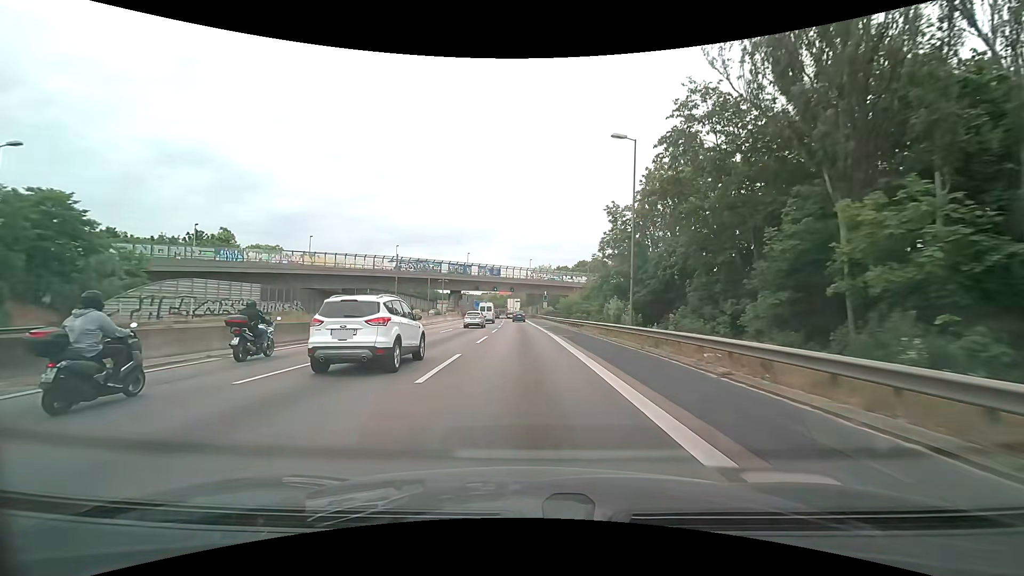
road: motorway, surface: asphalt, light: Day
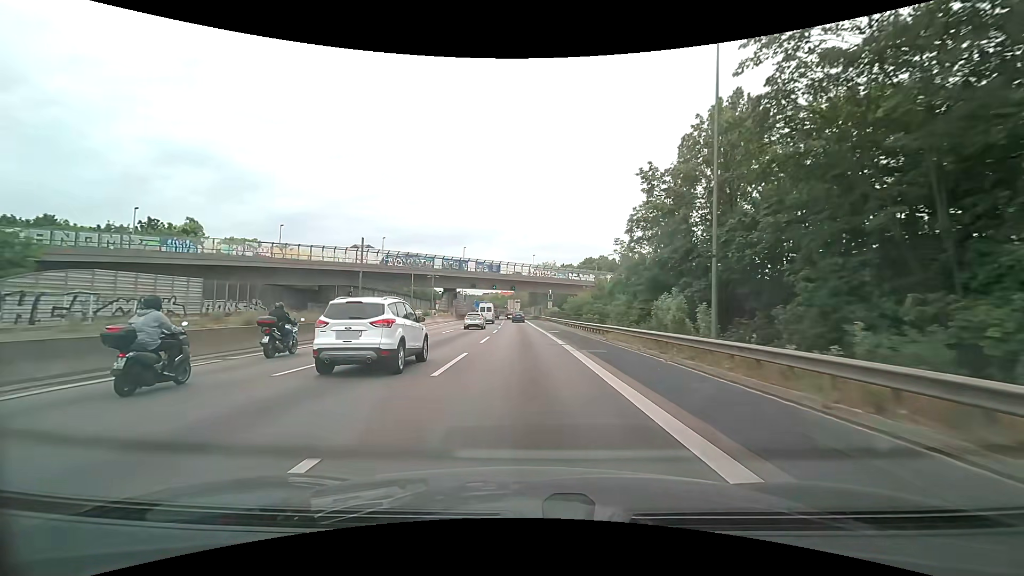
(-0.1, +10.7) m; 0°
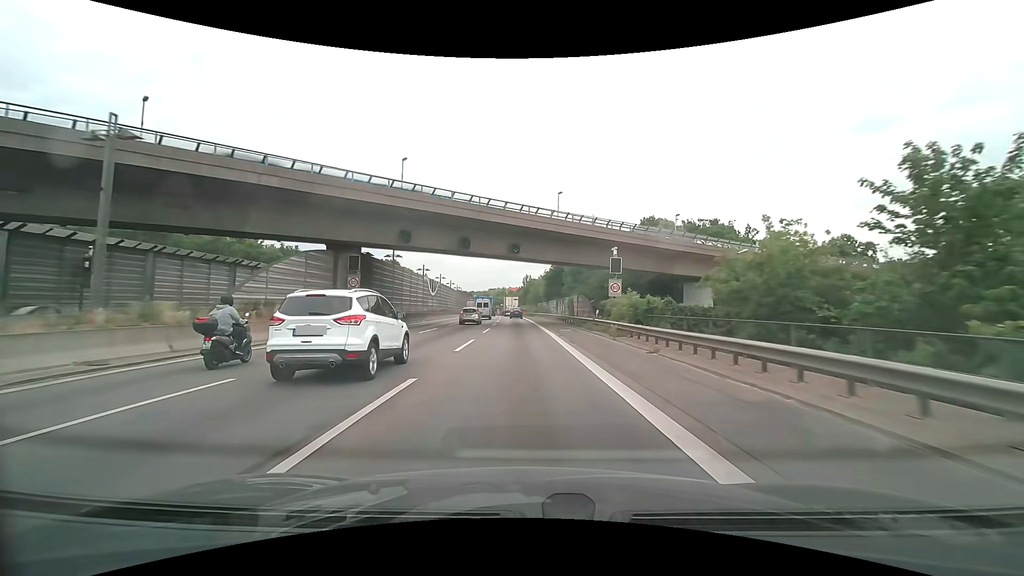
(-0.5, +55.6) m; -1°
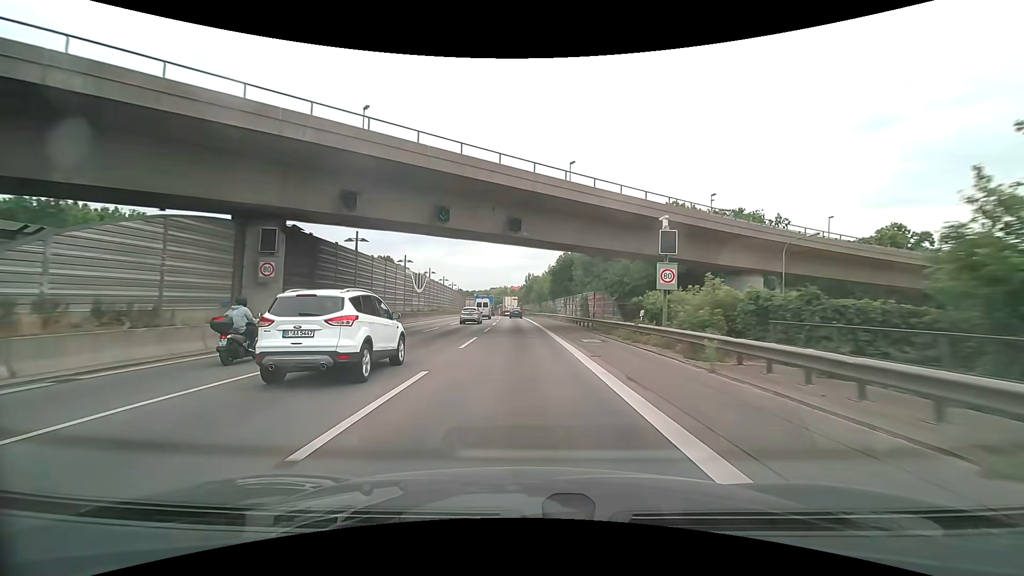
(0.0, +10.9) m; 0°
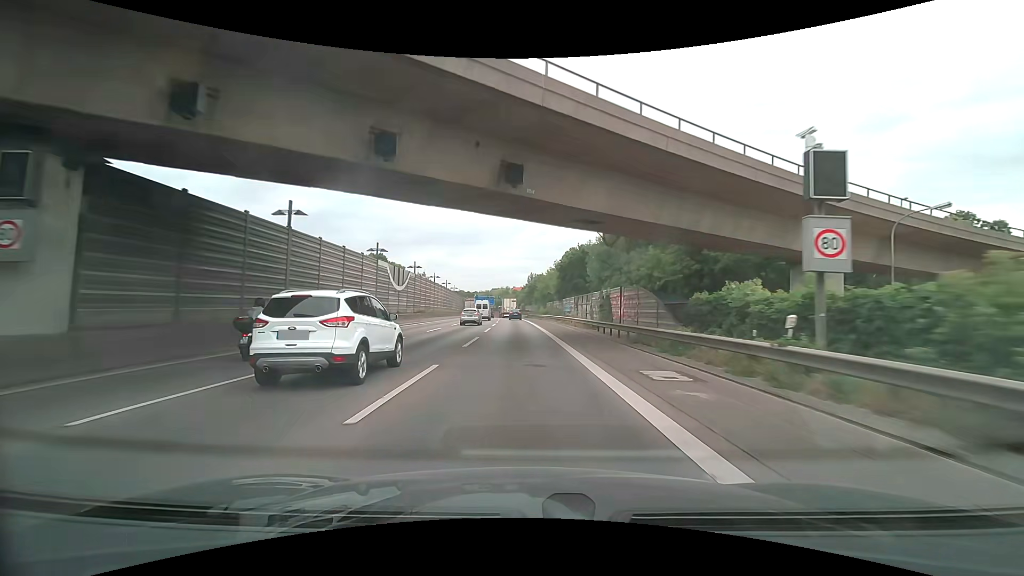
(0.0, +10.7) m; 0°
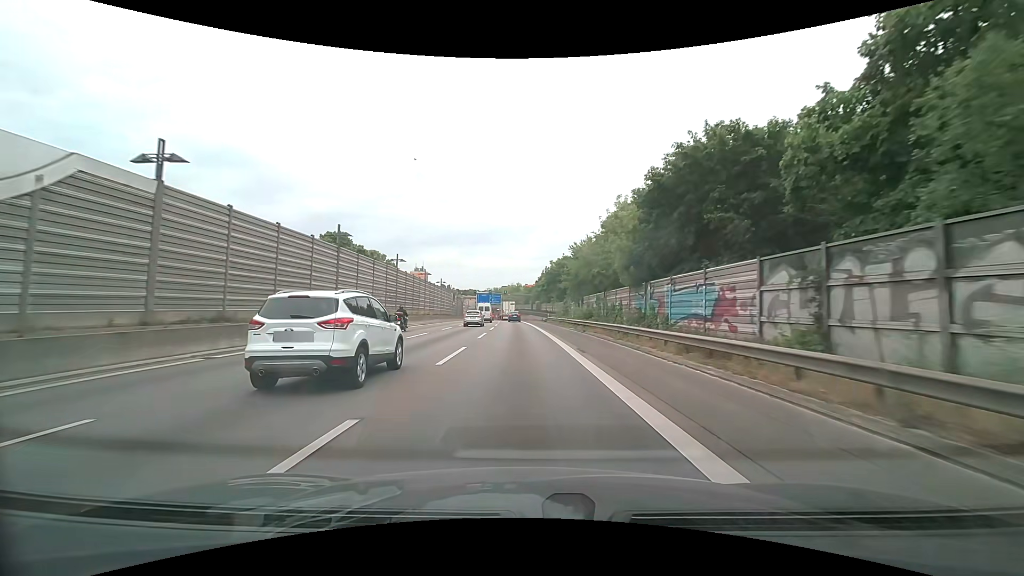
(-0.4, +41.9) m; -2°
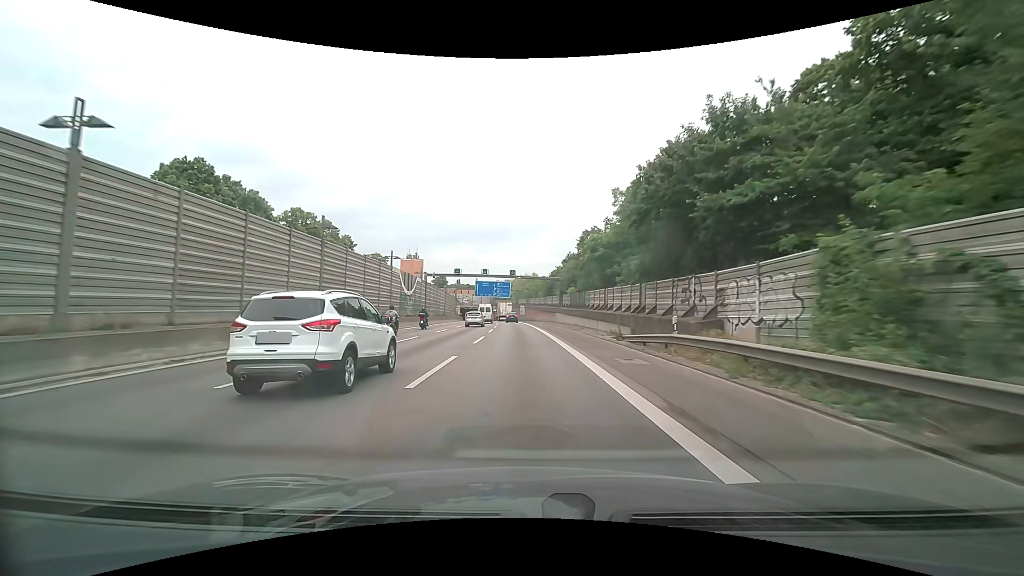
(-0.8, +51.9) m; -2°
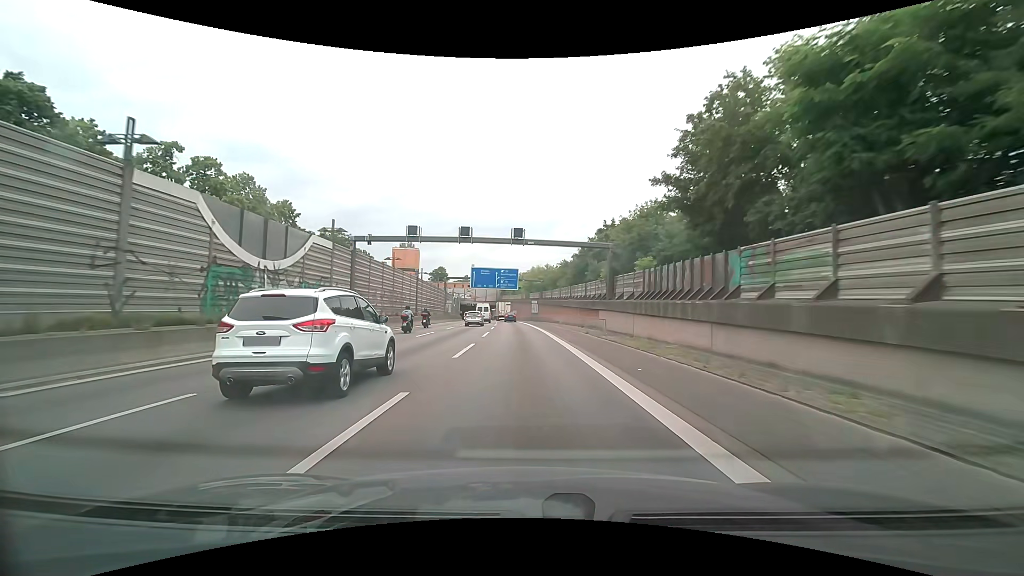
(-0.4, +31.0) m; -1°
(0, +10) (0, +20) (0, +30) (0, +40) (-1, +50) (-1, +60) (-2, +70) (-2, +80) (-3, +90) (-3, +100) m
